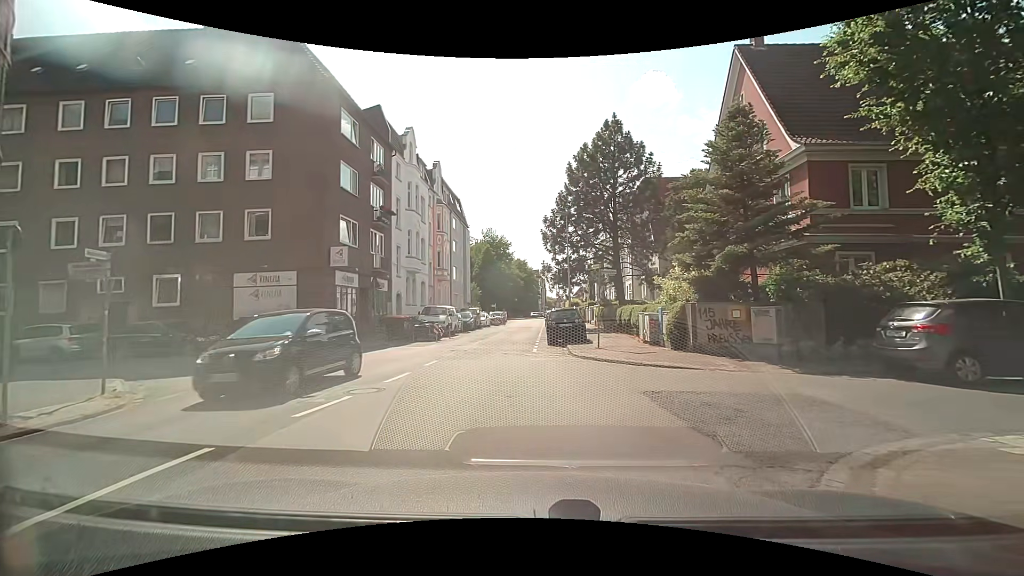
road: residential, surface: asphalt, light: Day
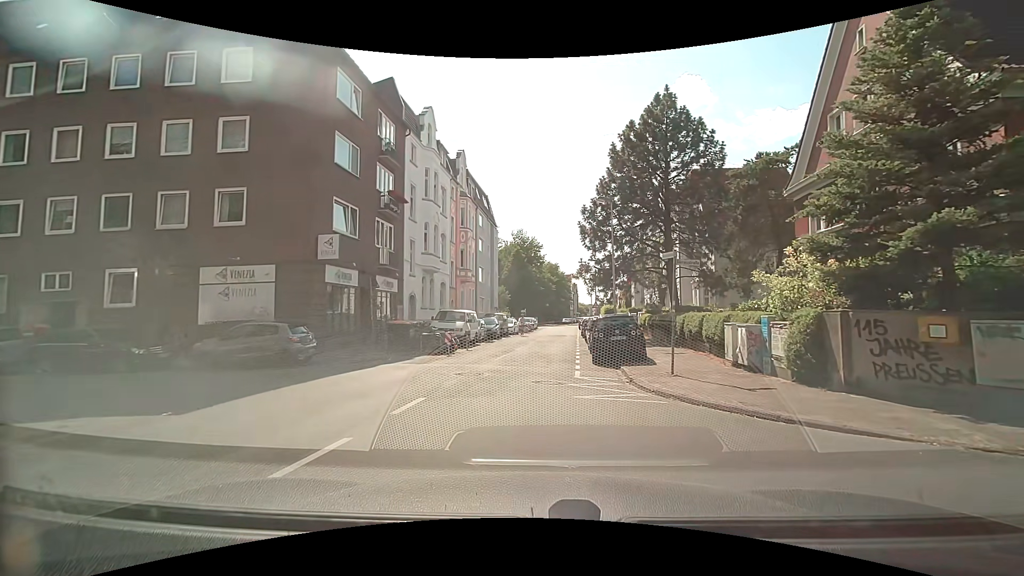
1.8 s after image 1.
(-0.2, +5.5) m; -3°
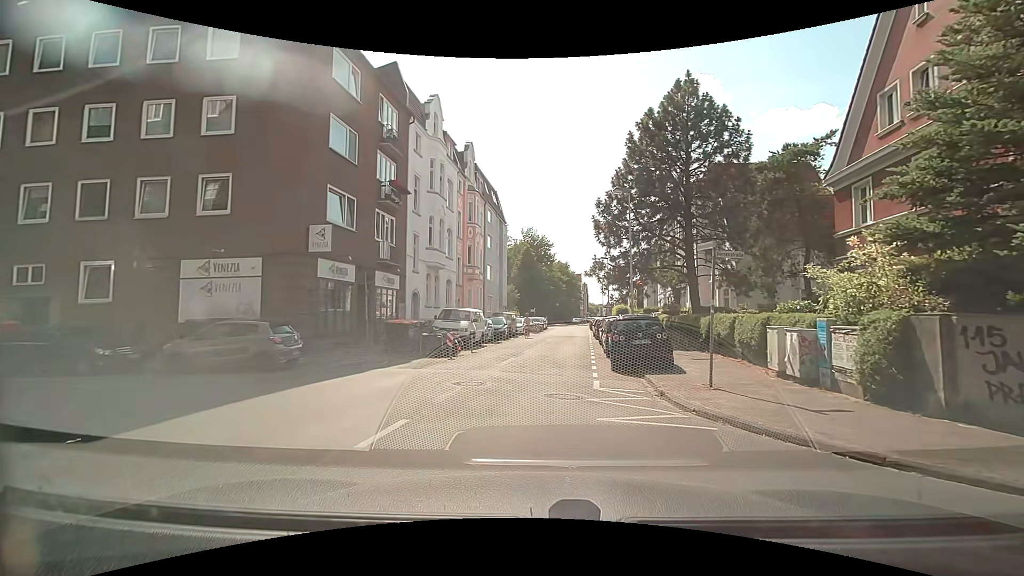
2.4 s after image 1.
(0.0, +1.9) m; -1°
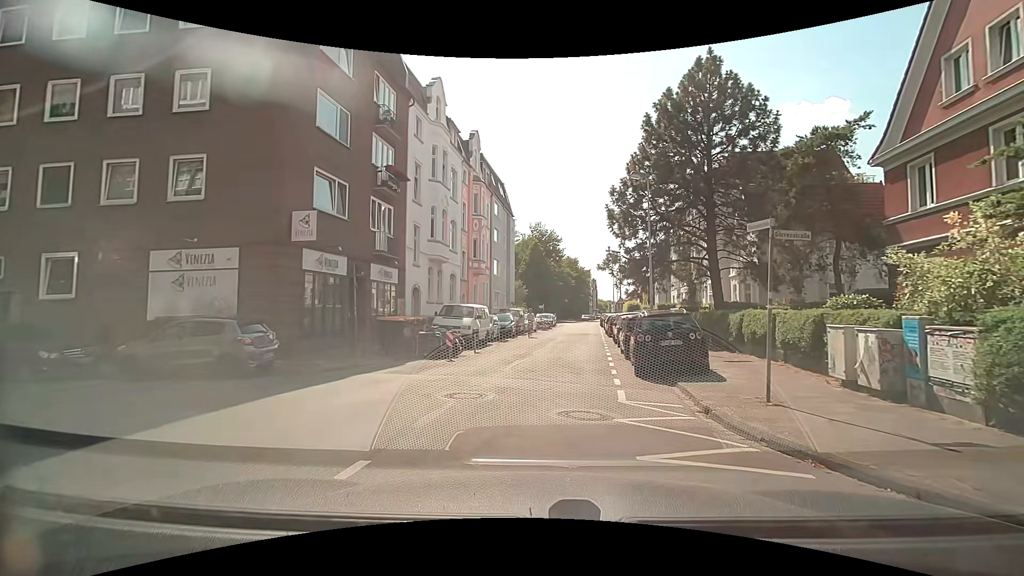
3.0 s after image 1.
(0.0, +2.1) m; 0°
(0, +10) (+1, +20) (+2, +30) (+3, +40) (+4, +50) (+5, +60) (+6, +70) (+7, +80) (+9, +89) (+12, +99) m
